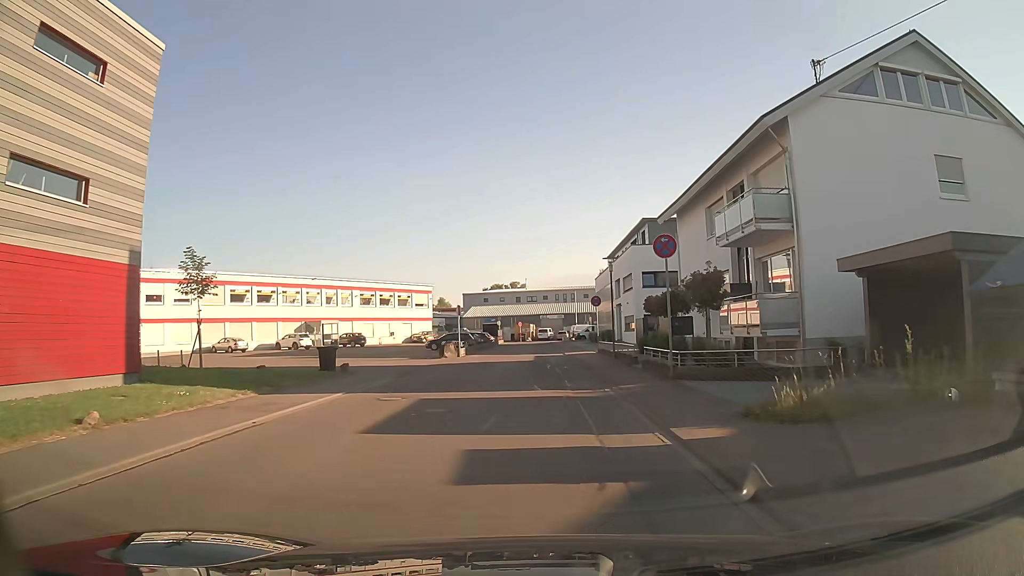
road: unclassified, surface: asphalt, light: Day
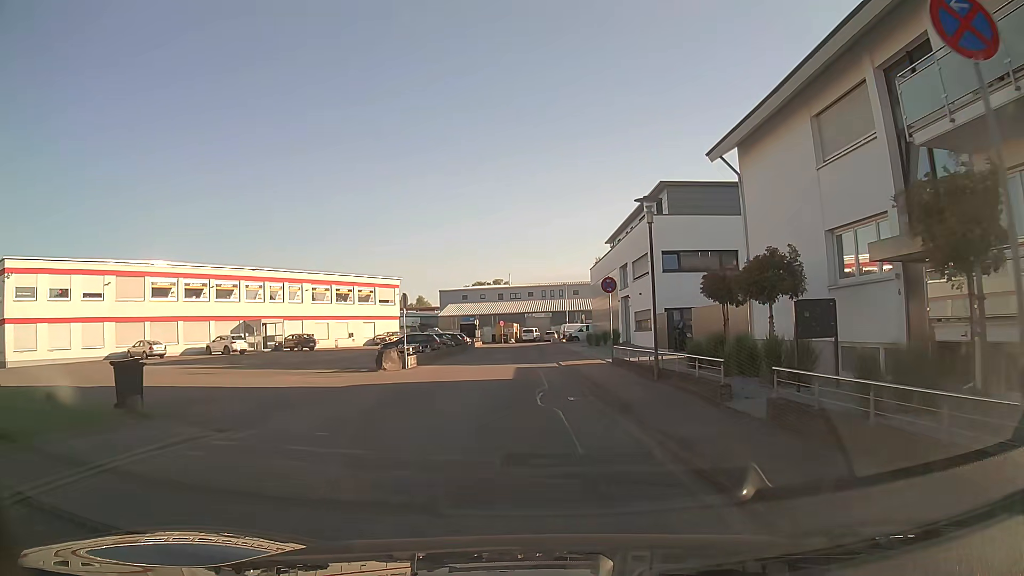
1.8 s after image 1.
(+0.2, +12.6) m; +2°
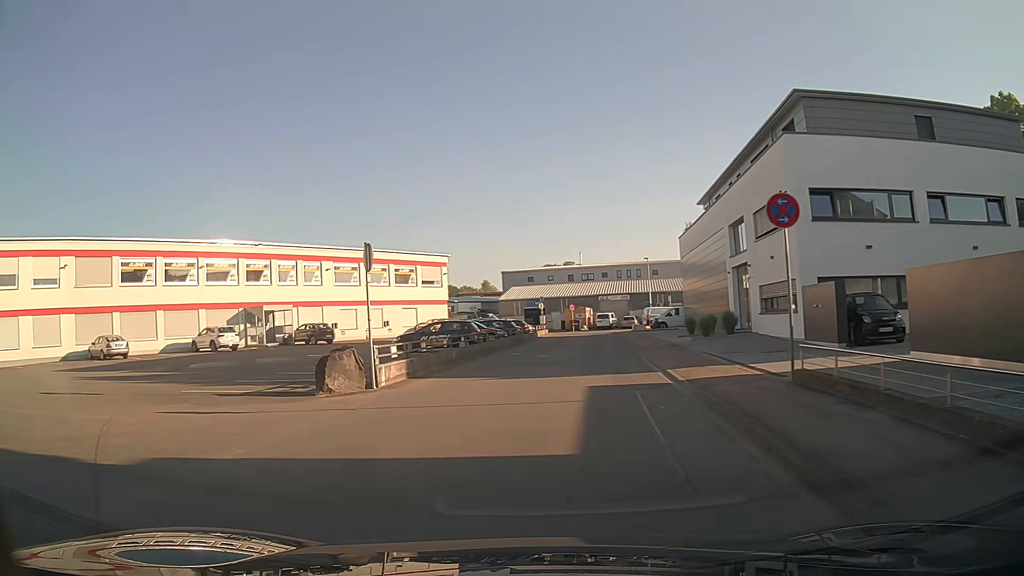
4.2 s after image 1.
(-0.3, +13.1) m; -7°
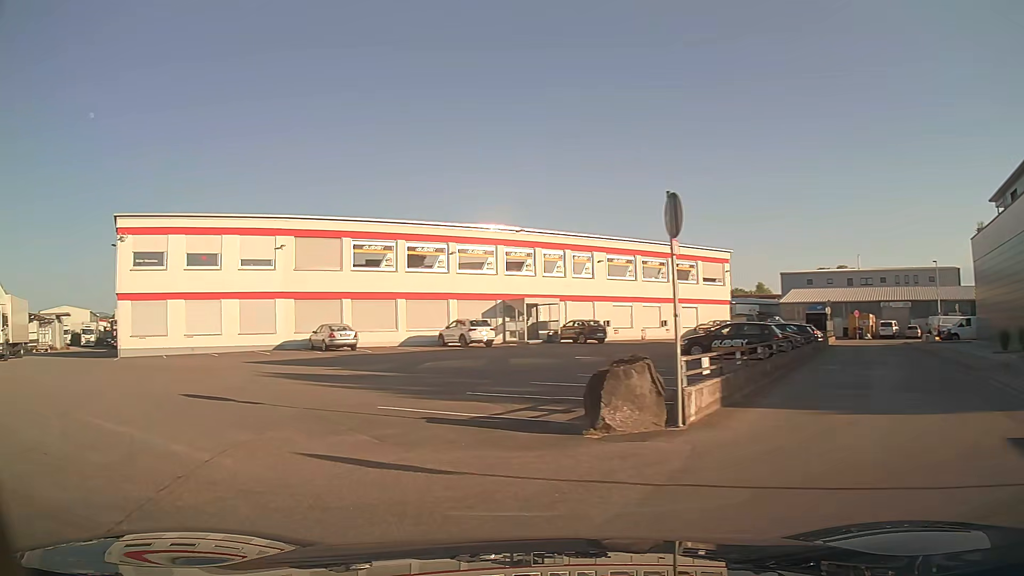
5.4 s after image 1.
(-1.1, +5.2) m; -24°
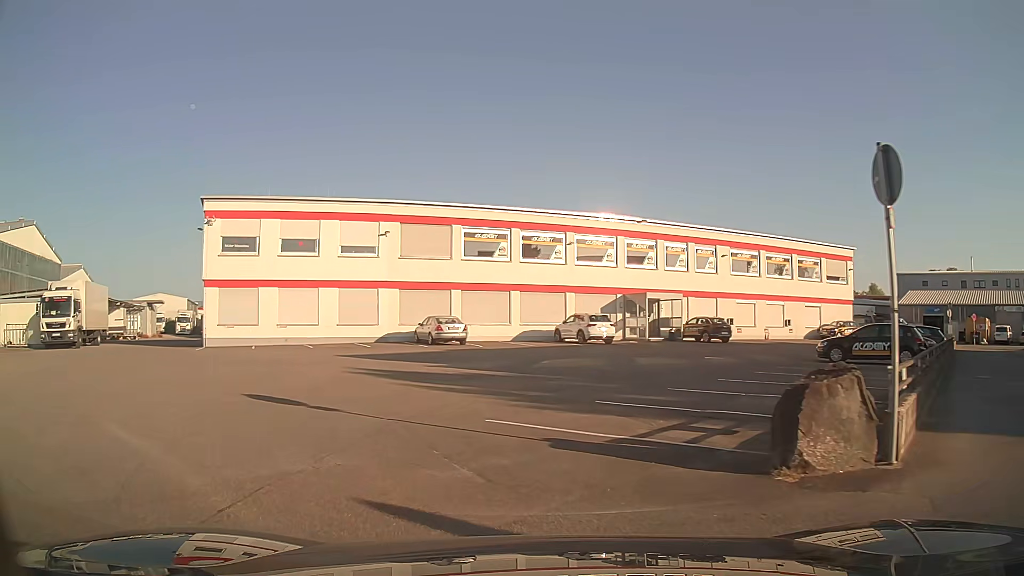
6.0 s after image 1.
(-0.2, +2.5) m; -10°
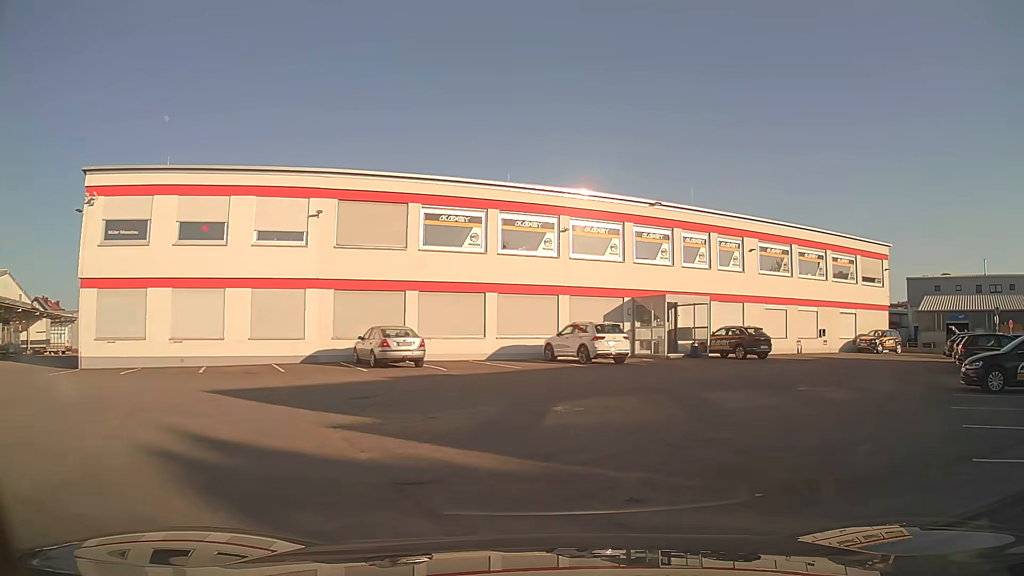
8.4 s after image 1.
(-0.5, +10.0) m; +5°
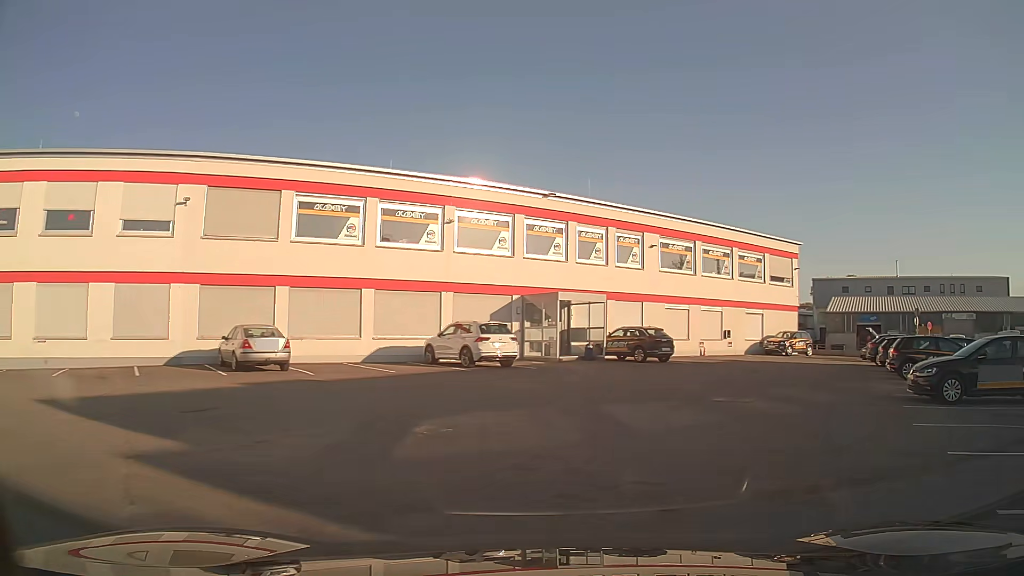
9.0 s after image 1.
(+0.2, +2.5) m; +9°
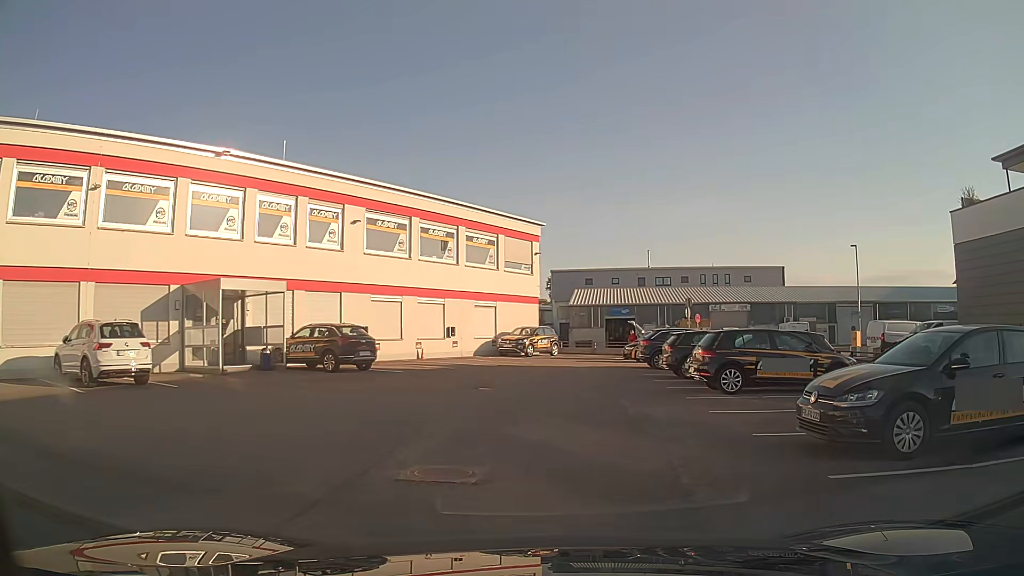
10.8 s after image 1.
(+1.8, +7.4) m; +22°
